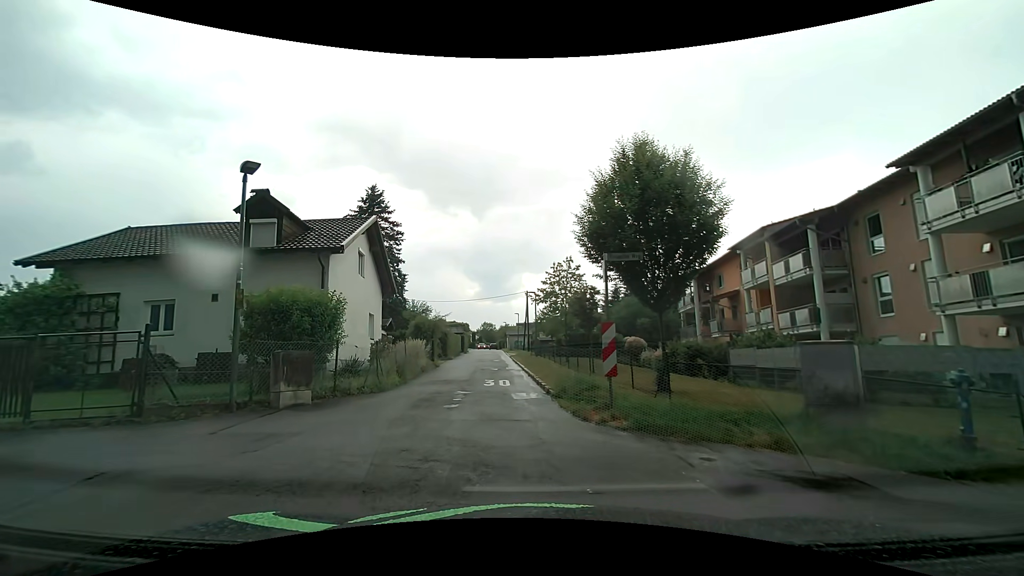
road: residential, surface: asphalt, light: Day
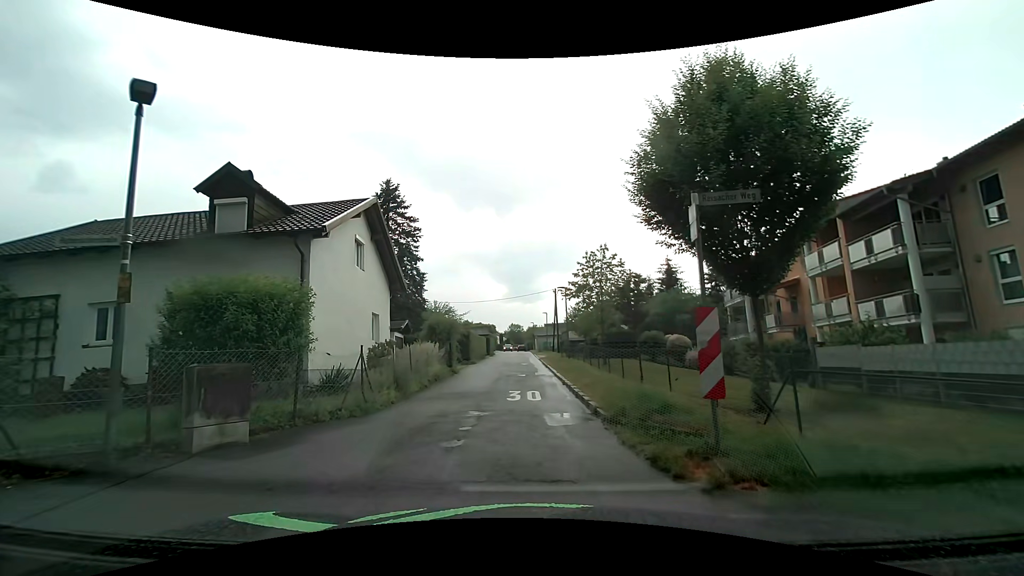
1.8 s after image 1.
(-0.1, +3.8) m; -4°
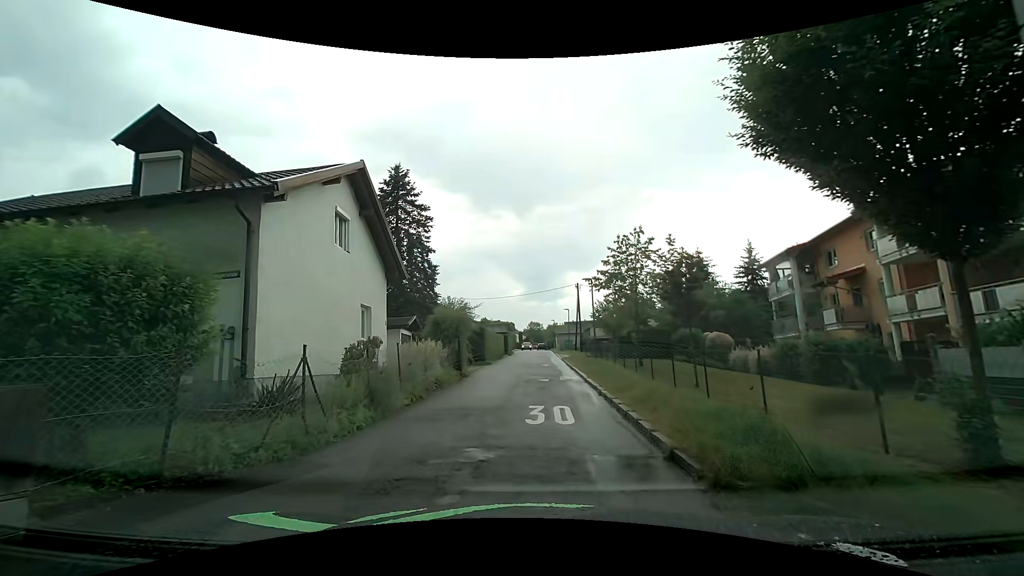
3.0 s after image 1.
(-0.1, +3.8) m; -2°
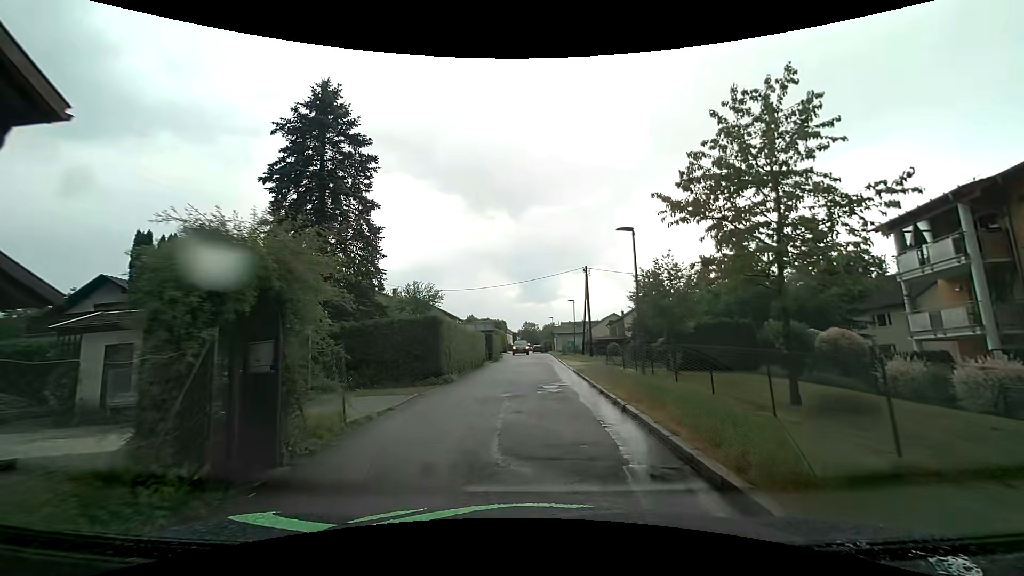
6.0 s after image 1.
(0.0, +14.5) m; +1°
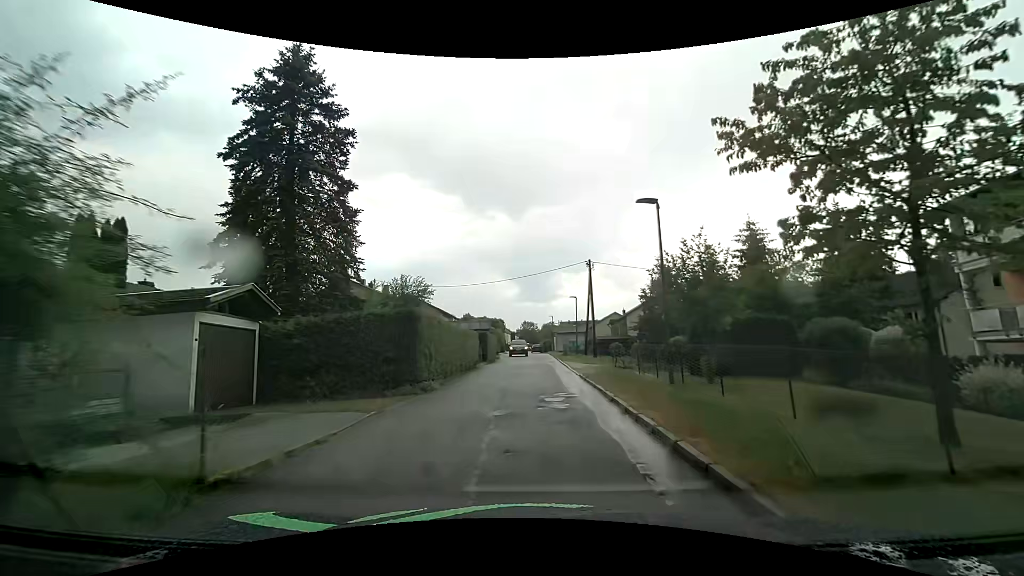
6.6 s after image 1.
(0.0, +3.5) m; 0°
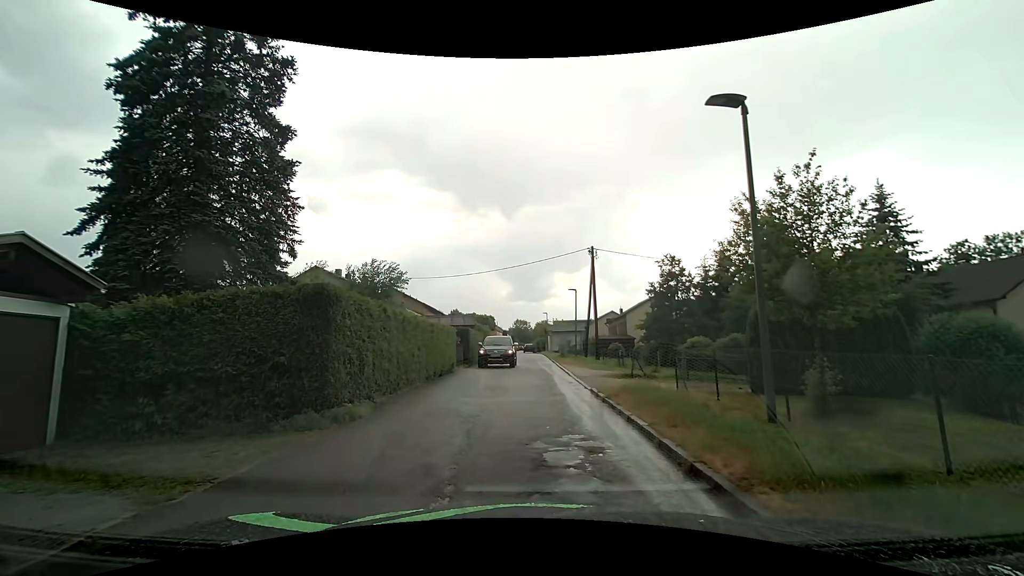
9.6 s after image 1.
(0.0, +5.5) m; +2°
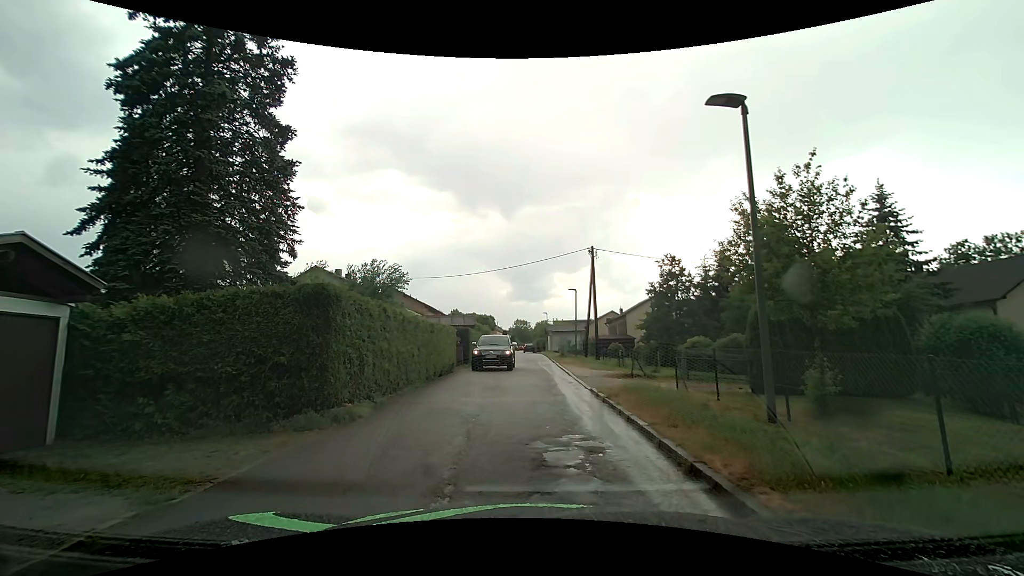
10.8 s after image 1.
(0.0, 0.0) m; 0°
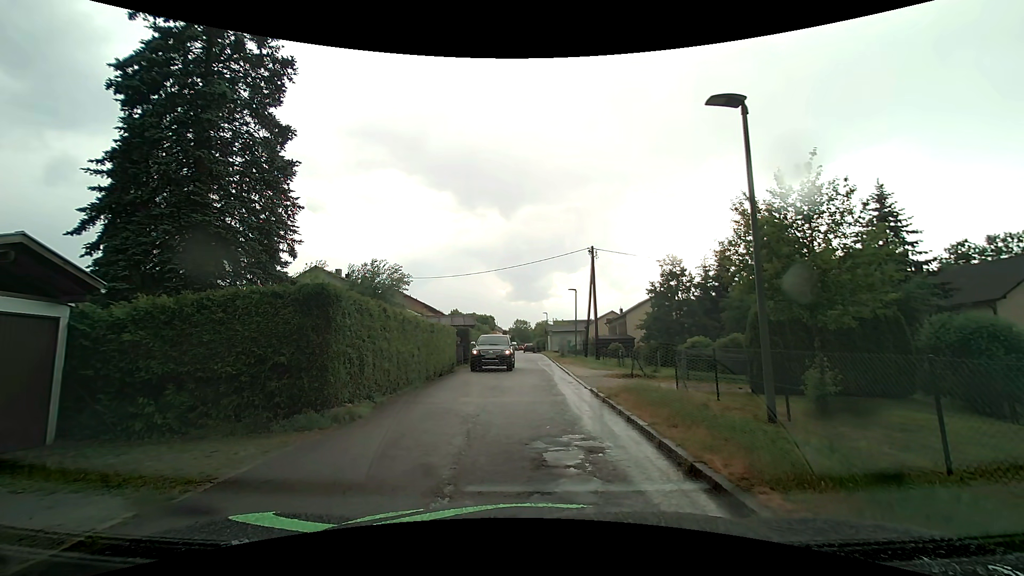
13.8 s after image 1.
(0.0, 0.0) m; 0°
